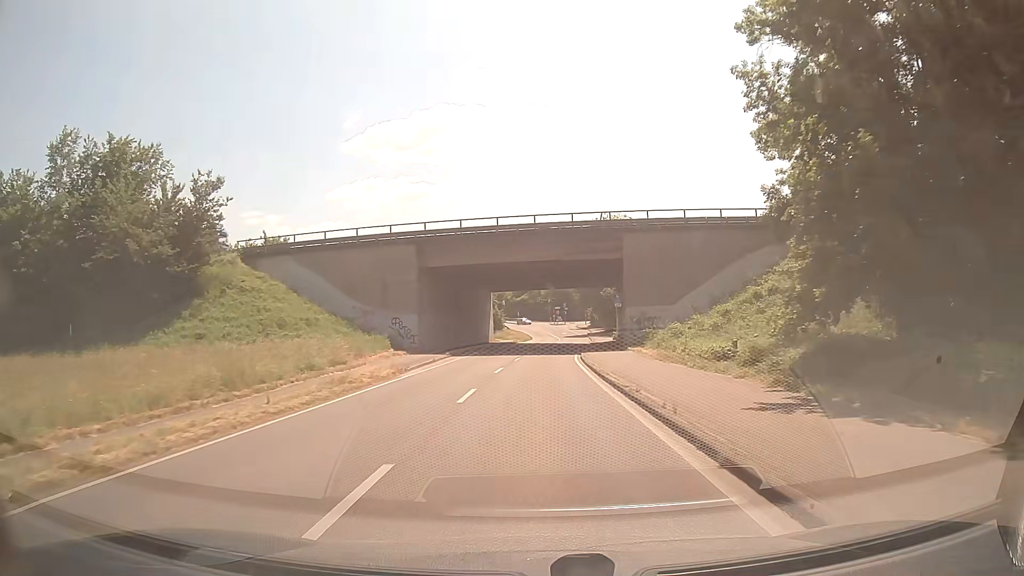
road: secondary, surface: asphalt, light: Day
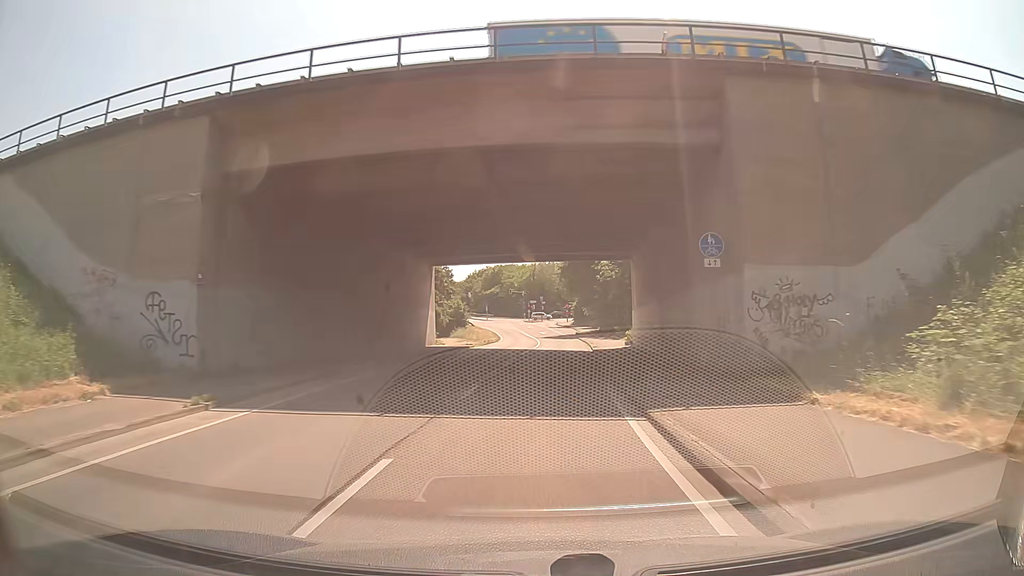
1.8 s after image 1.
(+0.4, +27.0) m; +3°
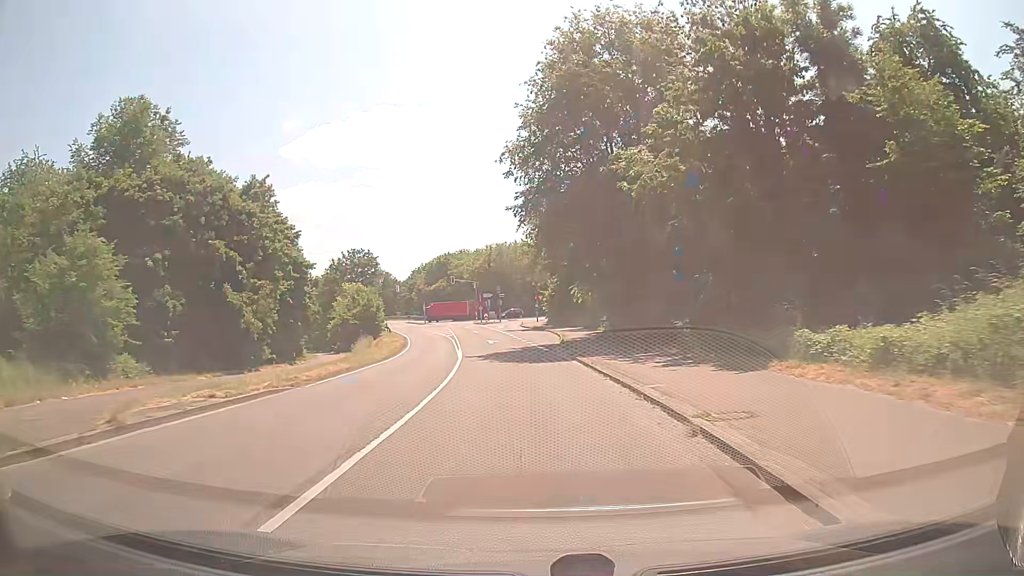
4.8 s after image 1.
(-0.1, +43.2) m; +3°
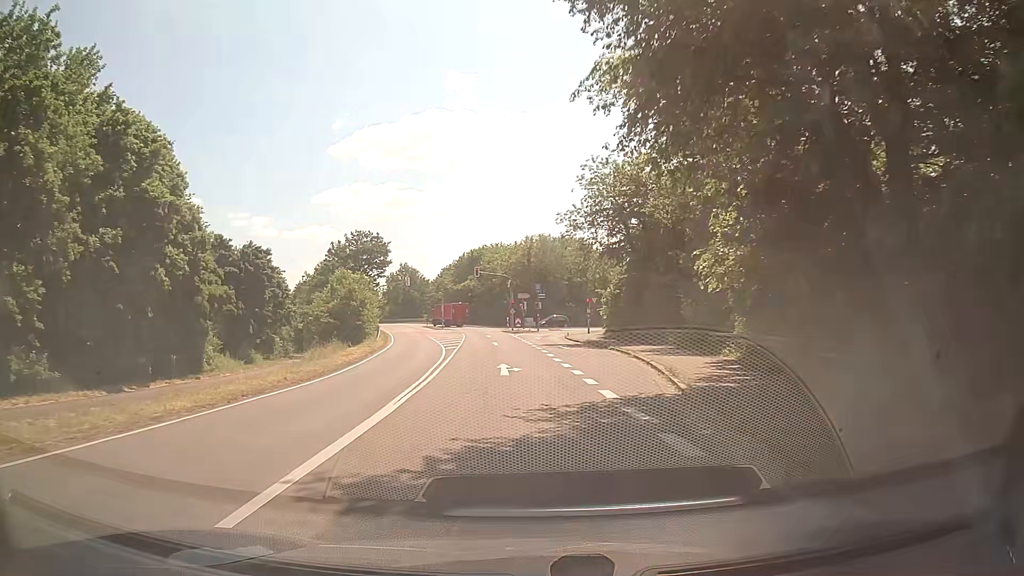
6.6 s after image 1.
(-1.0, +23.4) m; -4°
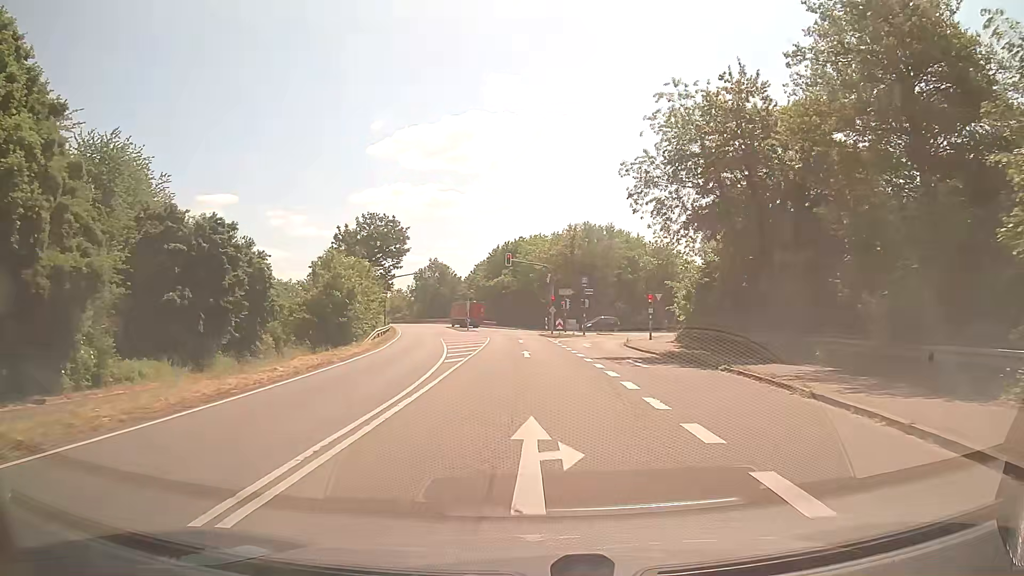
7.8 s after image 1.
(-0.4, +14.2) m; -4°
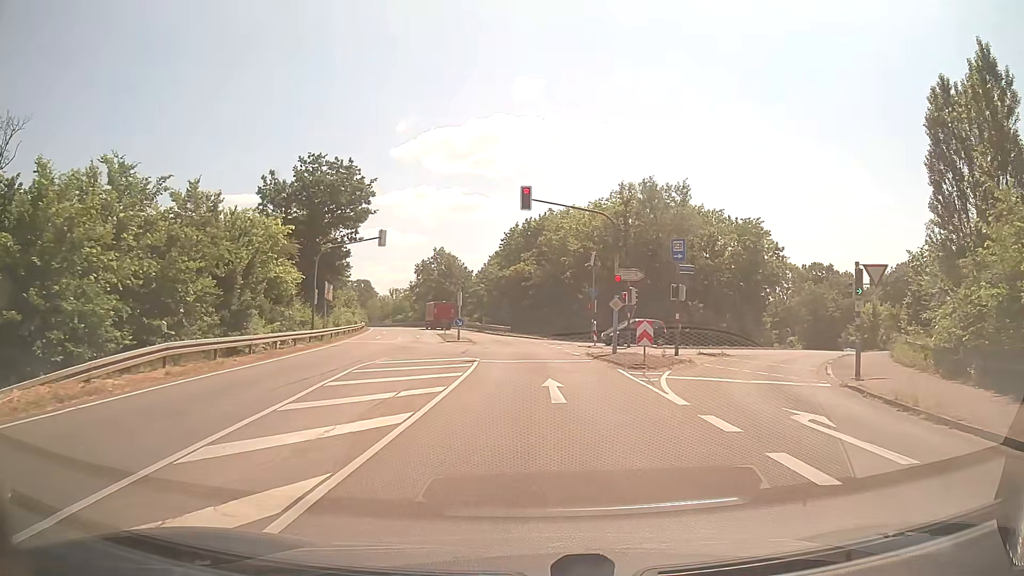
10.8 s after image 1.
(-0.5, +28.3) m; -1°
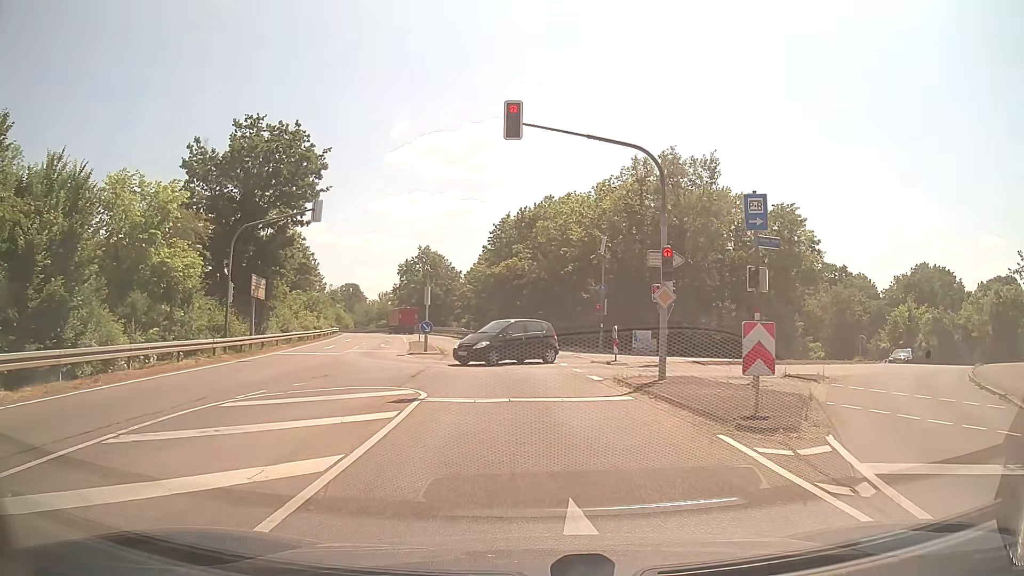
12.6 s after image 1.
(0.0, +10.7) m; 0°
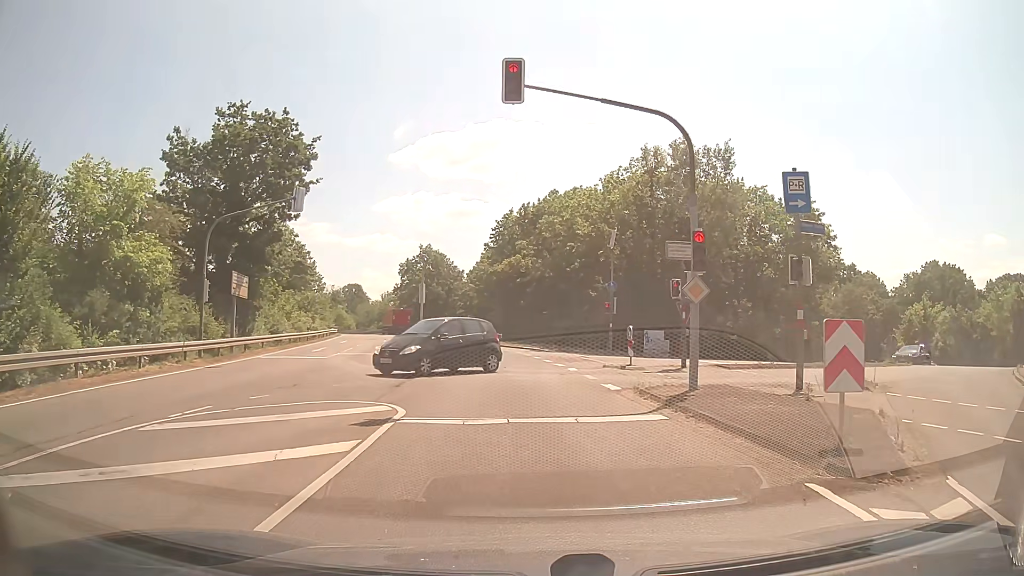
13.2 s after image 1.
(0.0, +2.6) m; -1°
(0, +10) (-1, +20) (-2, +30) (-3, +40) (-5, +50) (-7, +59) (-9, +69) (-12, +79) (-15, +88) (-19, +98) m
